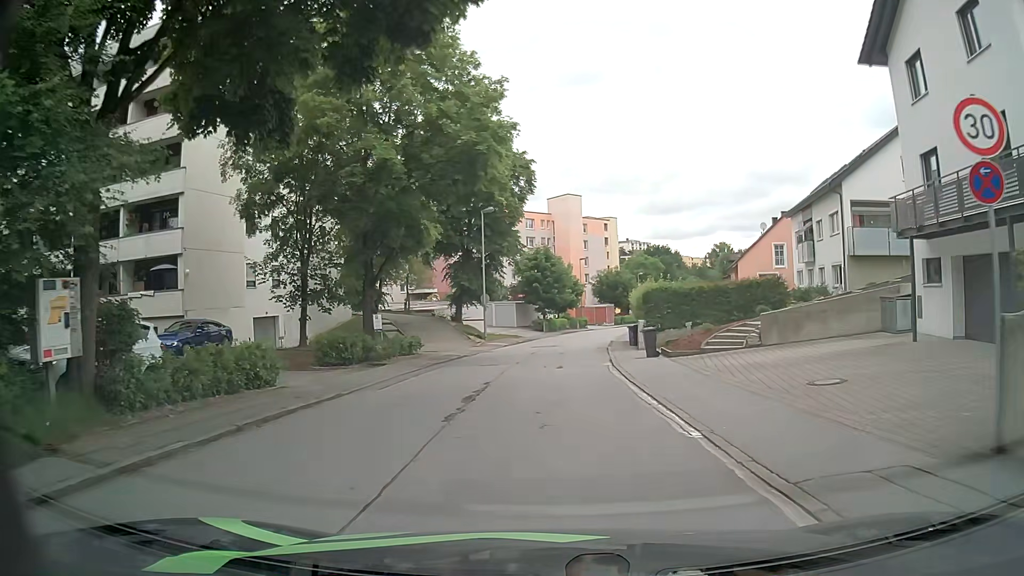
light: Day
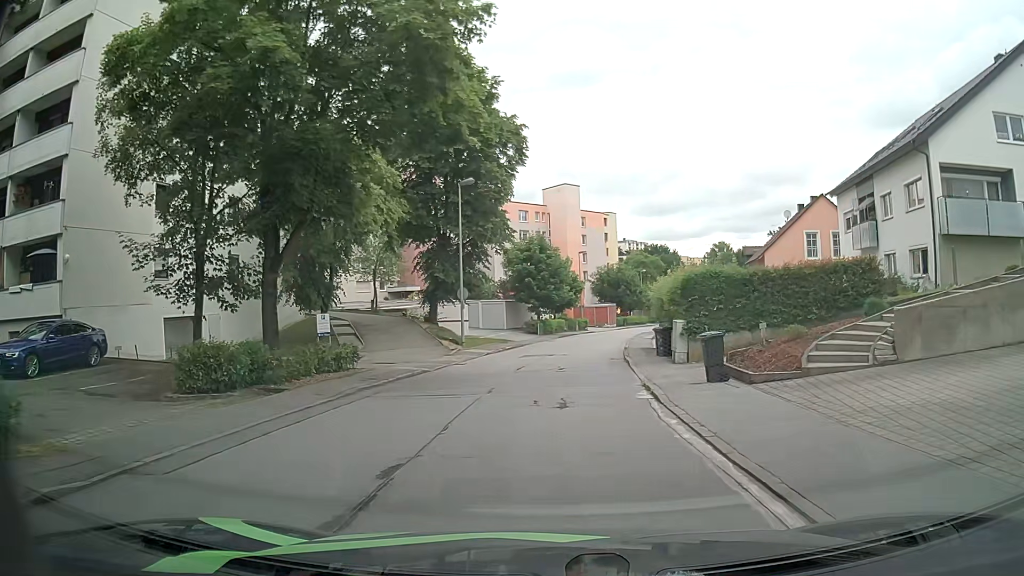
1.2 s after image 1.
(0.0, +8.8) m; +1°
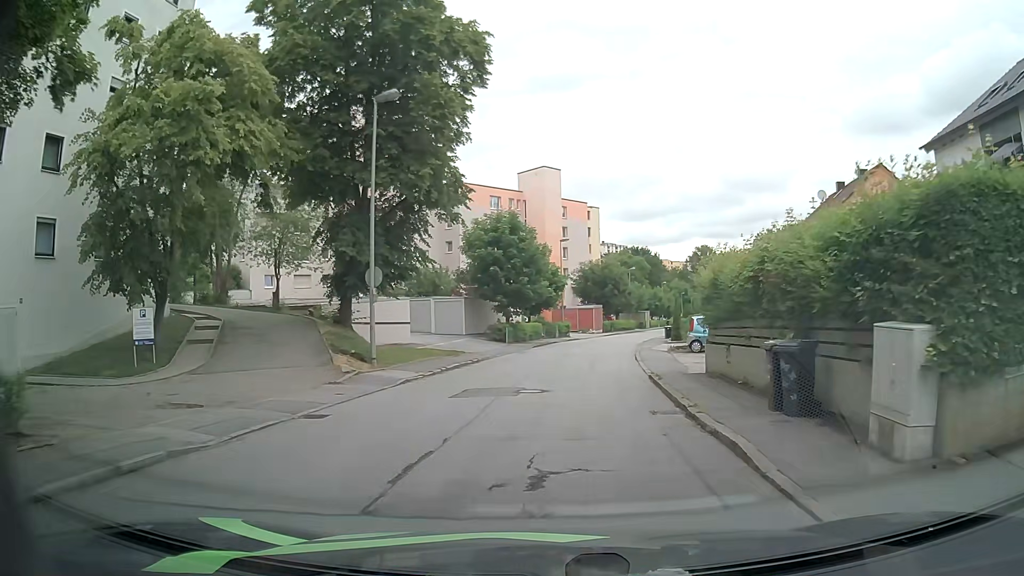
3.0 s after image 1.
(0.0, +13.3) m; +1°
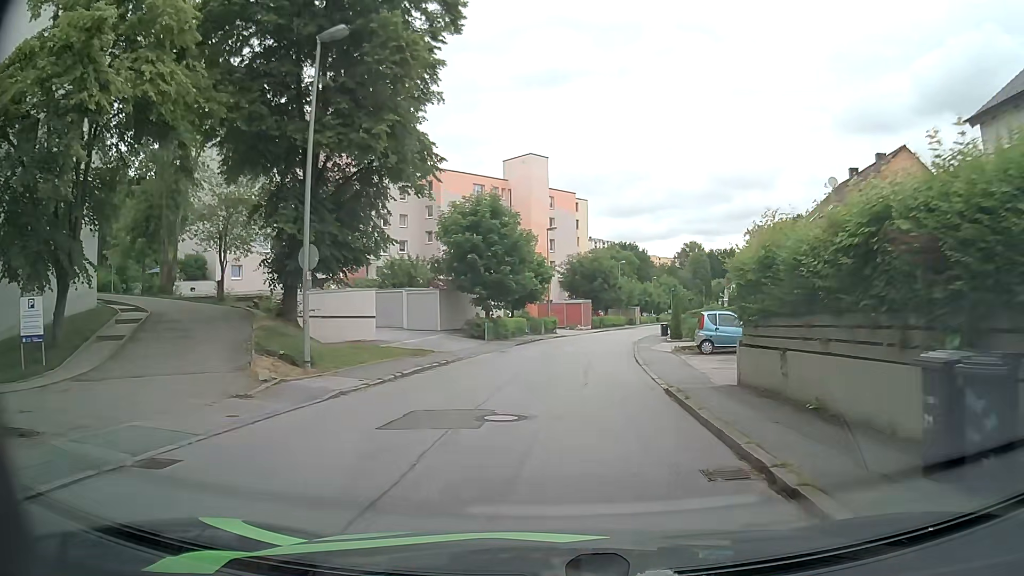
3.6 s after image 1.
(0.0, +4.4) m; 0°
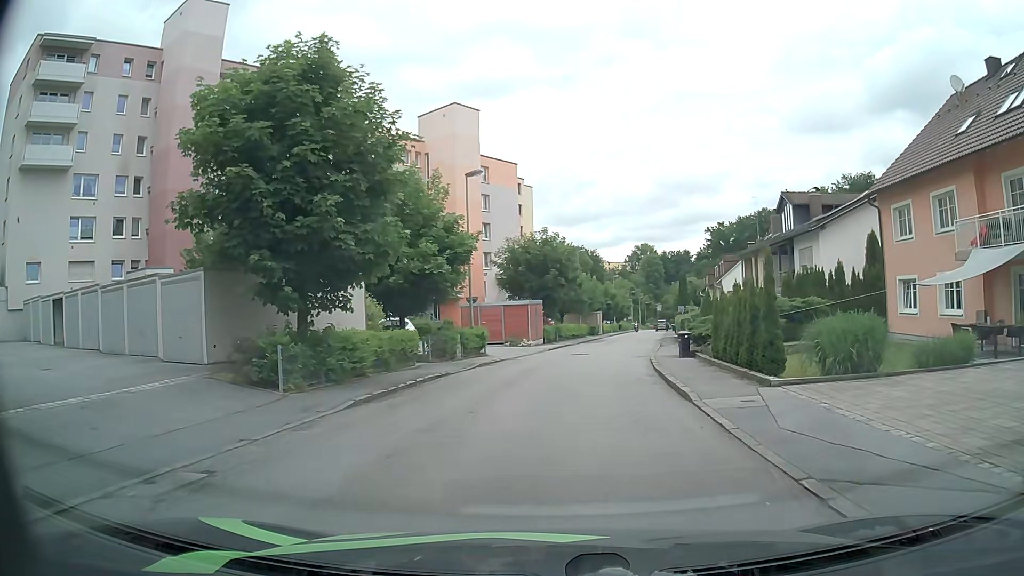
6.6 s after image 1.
(+1.1, +22.2) m; +5°
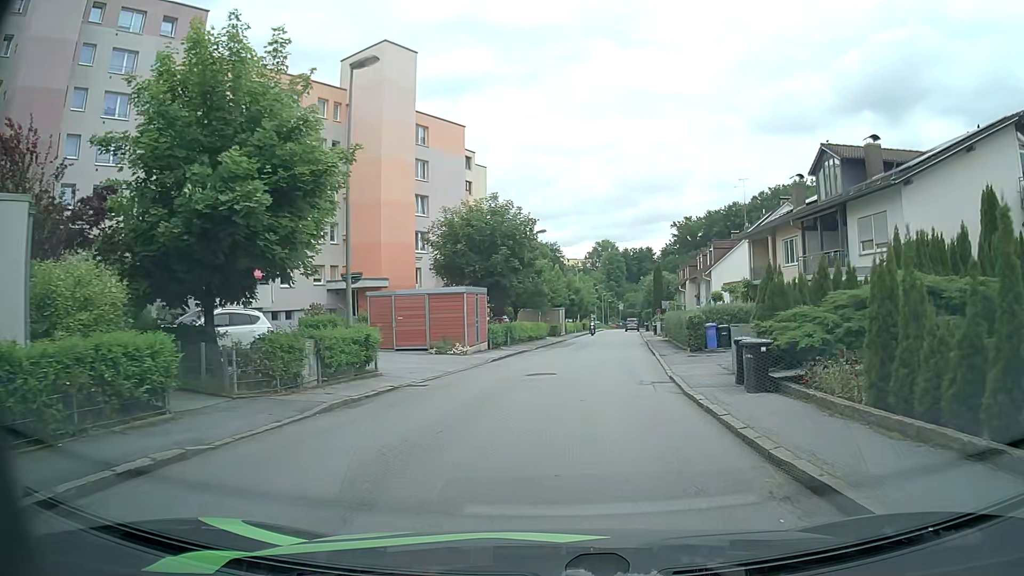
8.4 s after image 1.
(+0.5, +13.1) m; +4°
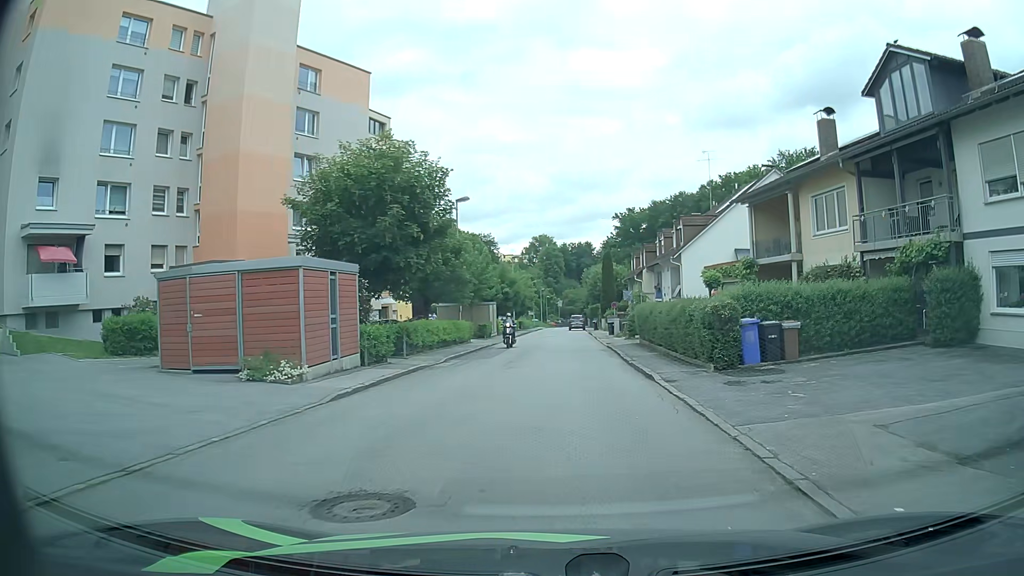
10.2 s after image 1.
(+0.5, +12.8) m; +5°
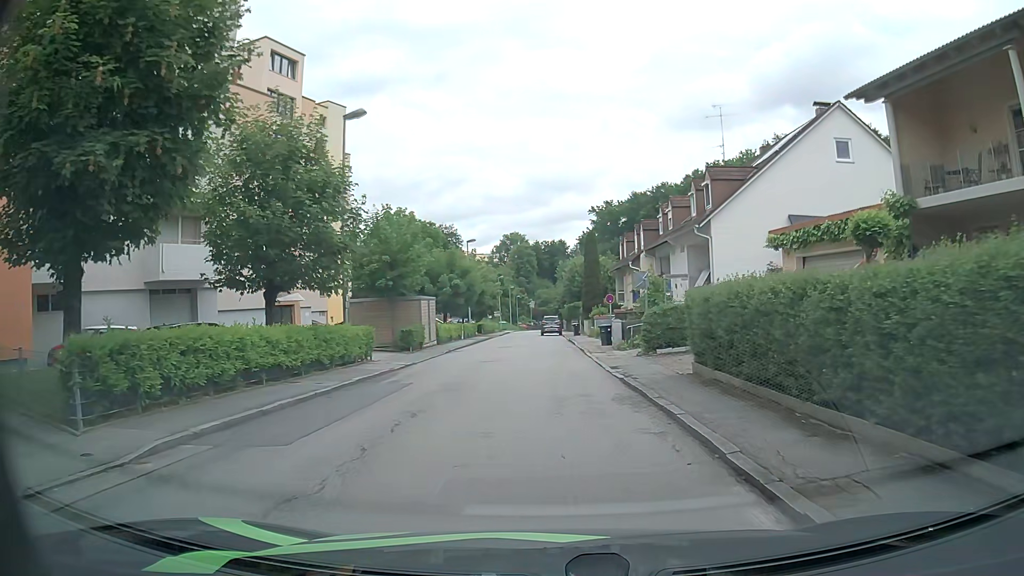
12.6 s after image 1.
(+0.4, +16.8) m; +2°
(0, +10) (0, +20) (-1, +30) (-1, +40) (-2, +50) (-3, +60) (-4, +70) (-4, +80) (-3, +90) (-2, +100) m
